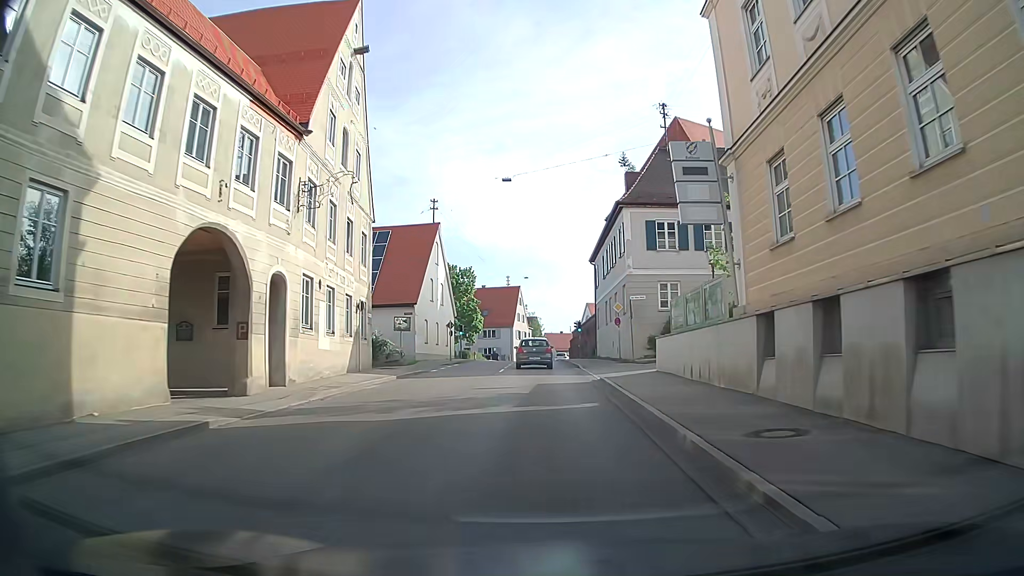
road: secondary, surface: asphalt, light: Day
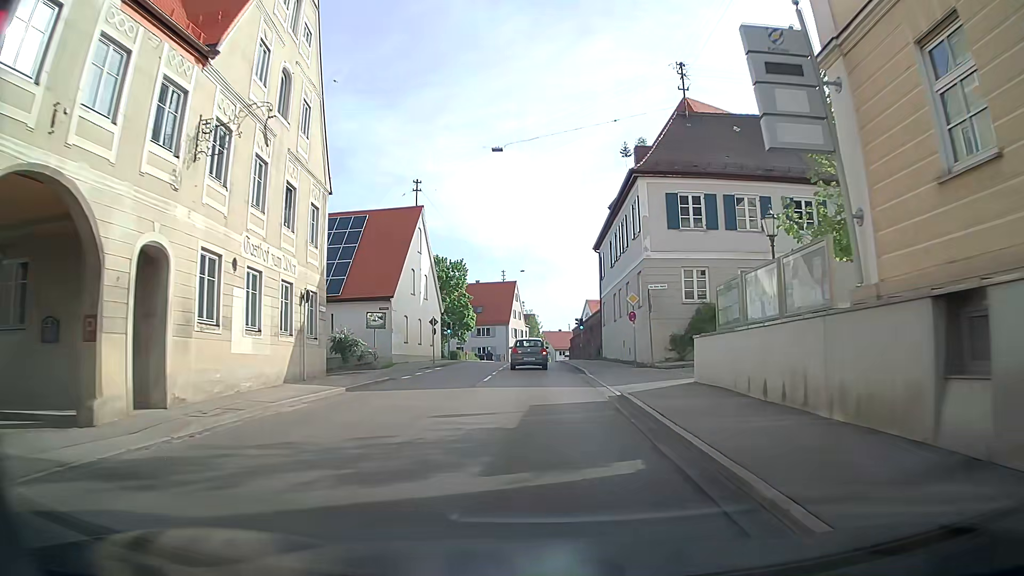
(-0.1, +6.2) m; 0°
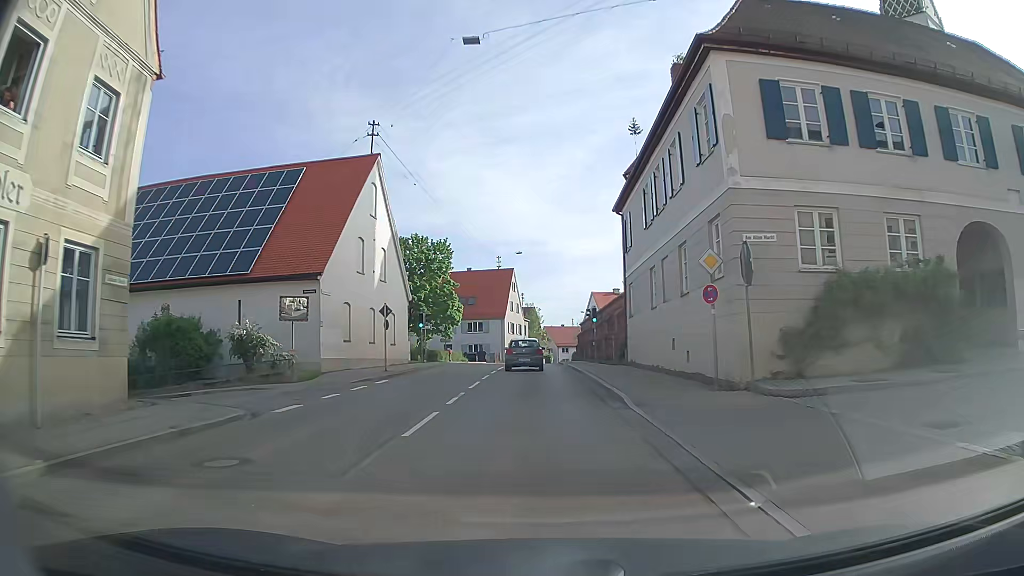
(0.0, +12.5) m; +1°
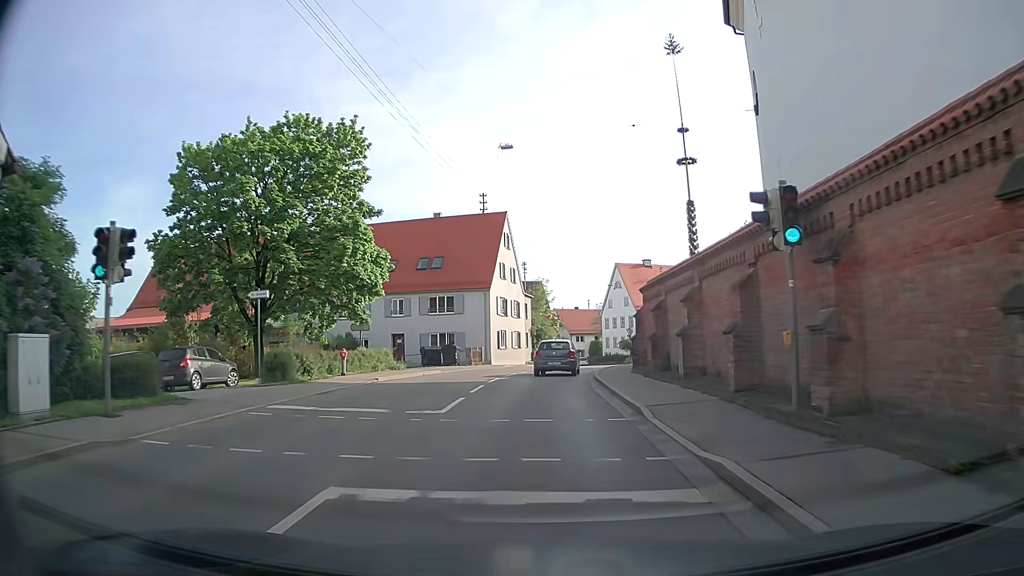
(-0.7, +31.2) m; -2°
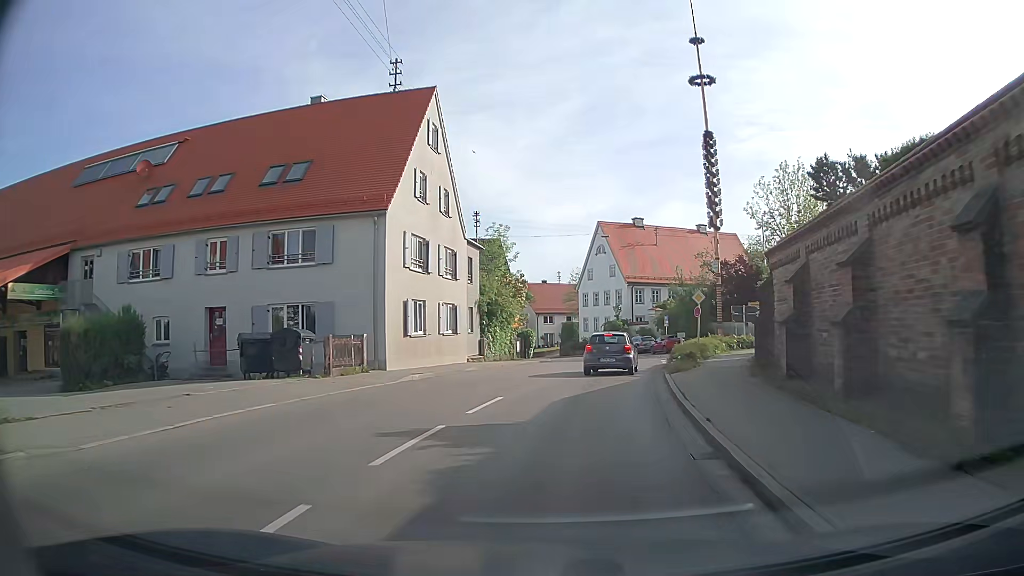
(+0.4, +24.2) m; +3°
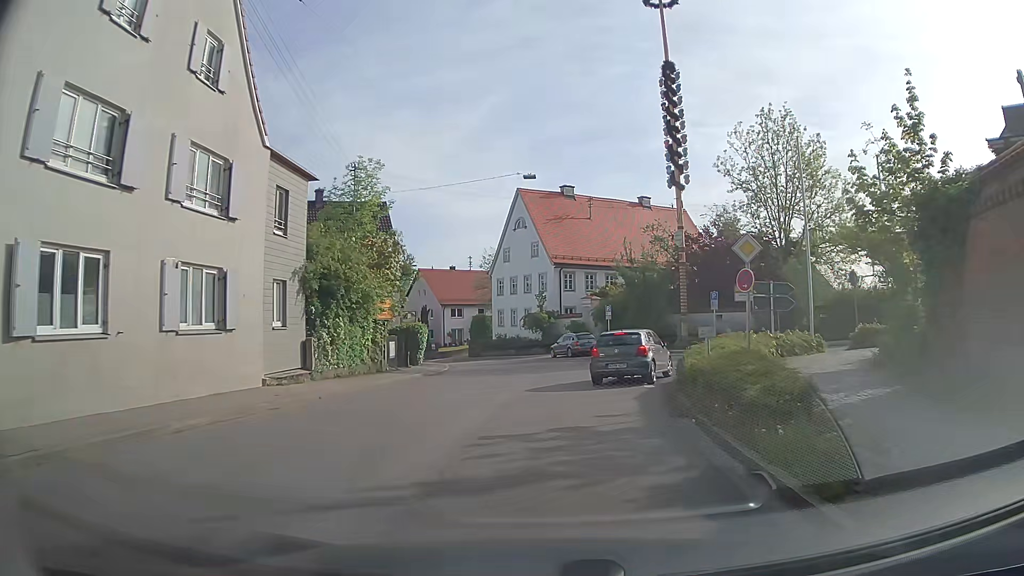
(+1.2, +15.9) m; +8°
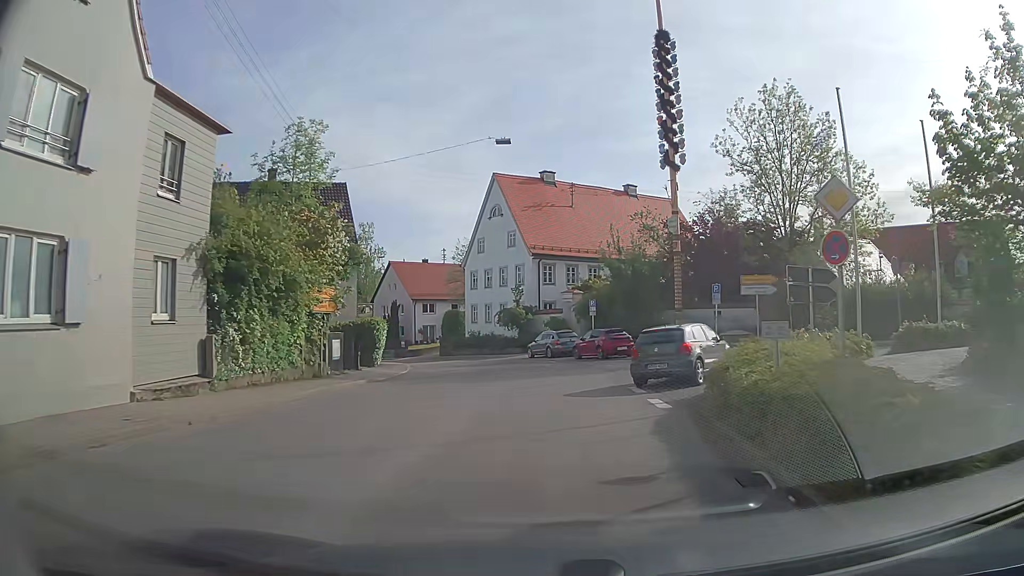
(0.0, +5.0) m; +1°
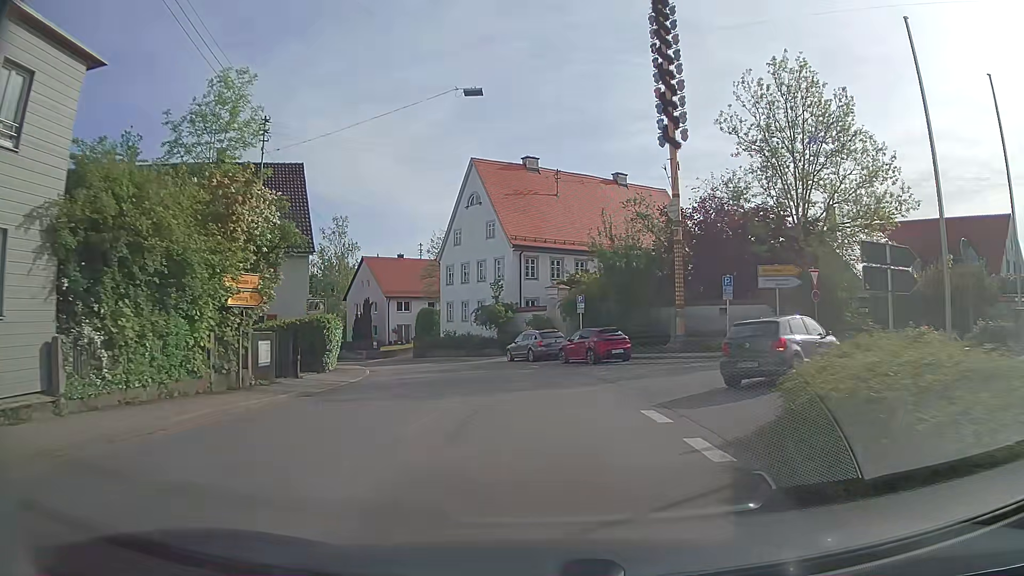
(+0.1, +5.0) m; +2°
(0, +10) (-1, +20) (-2, +30) (-5, +39) (-10, +48) (-15, +57) (-20, +66) (-25, +74) (-30, +83) (-34, +92) m
